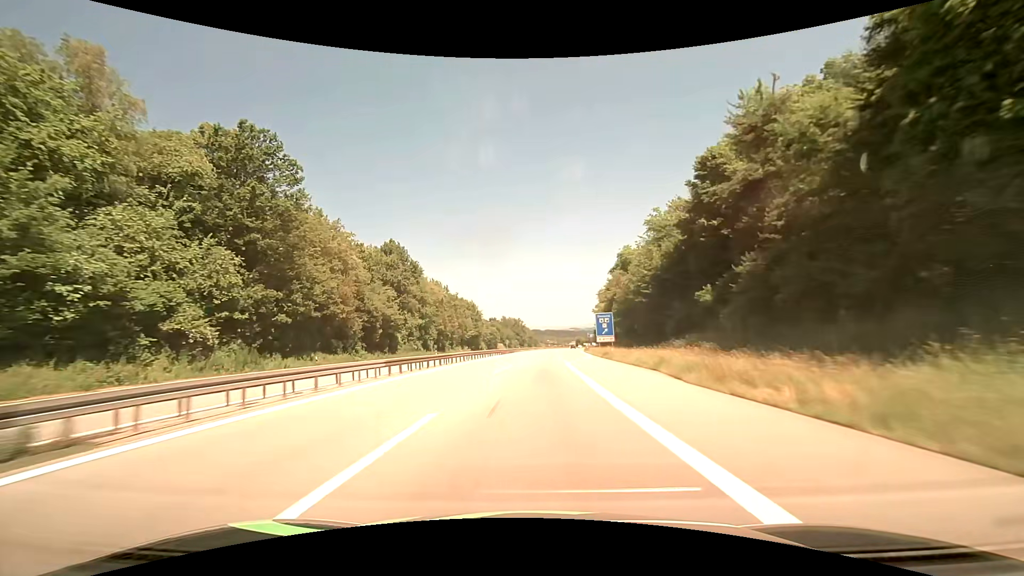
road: motorway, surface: asphalt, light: Day
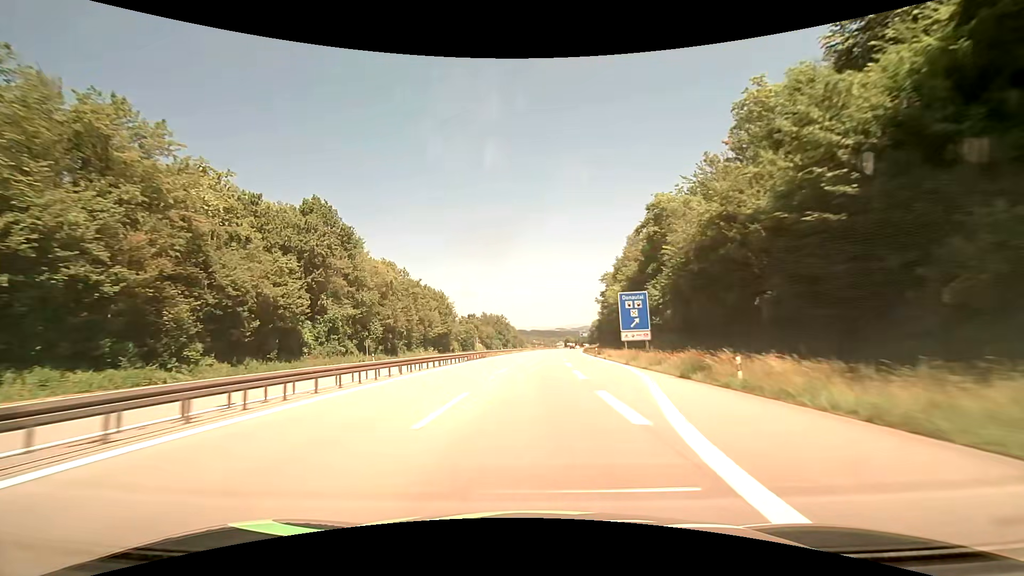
(+0.4, +31.9) m; +2°
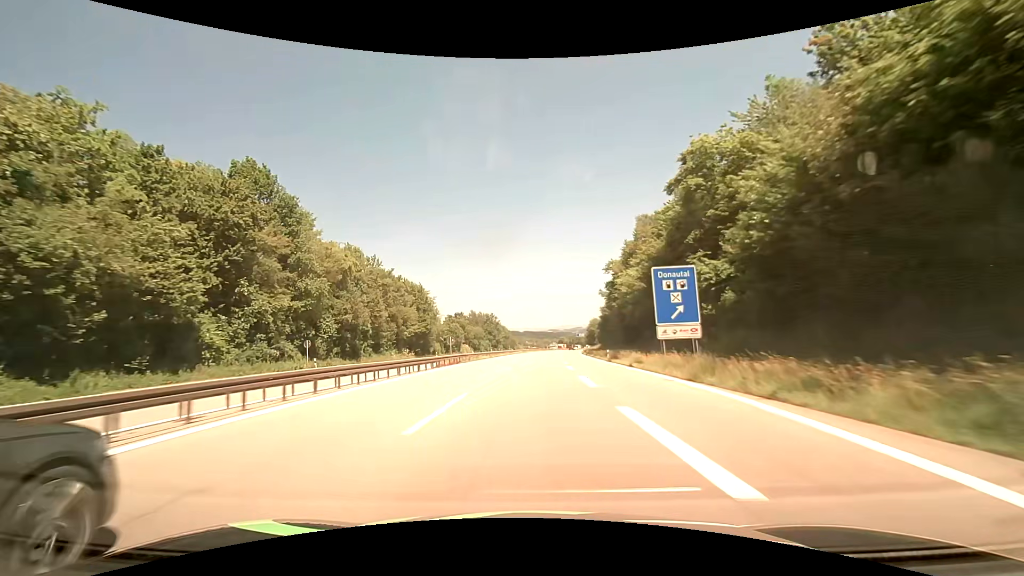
(+0.1, +15.9) m; +1°
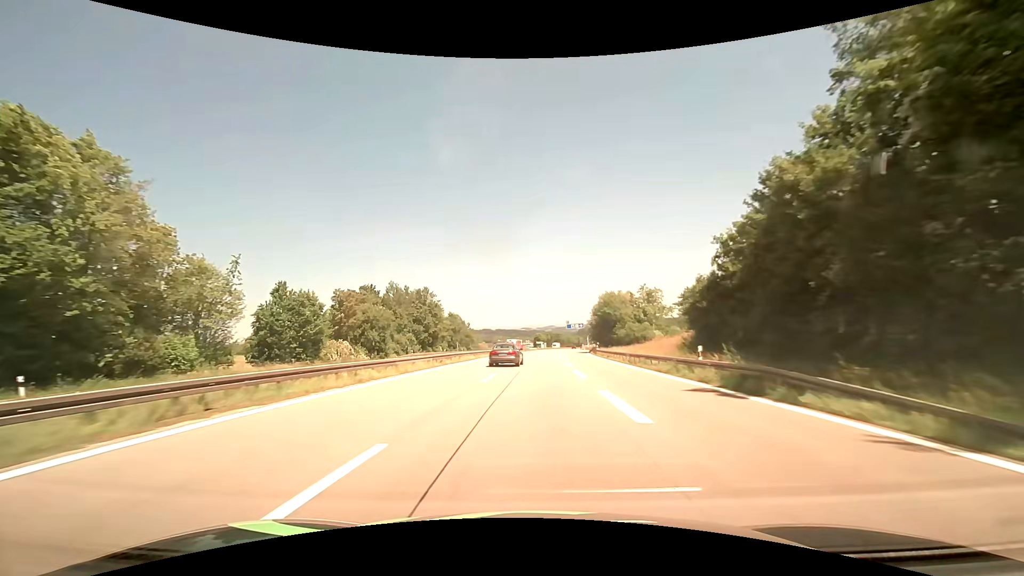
(+2.3, +79.5) m; +3°
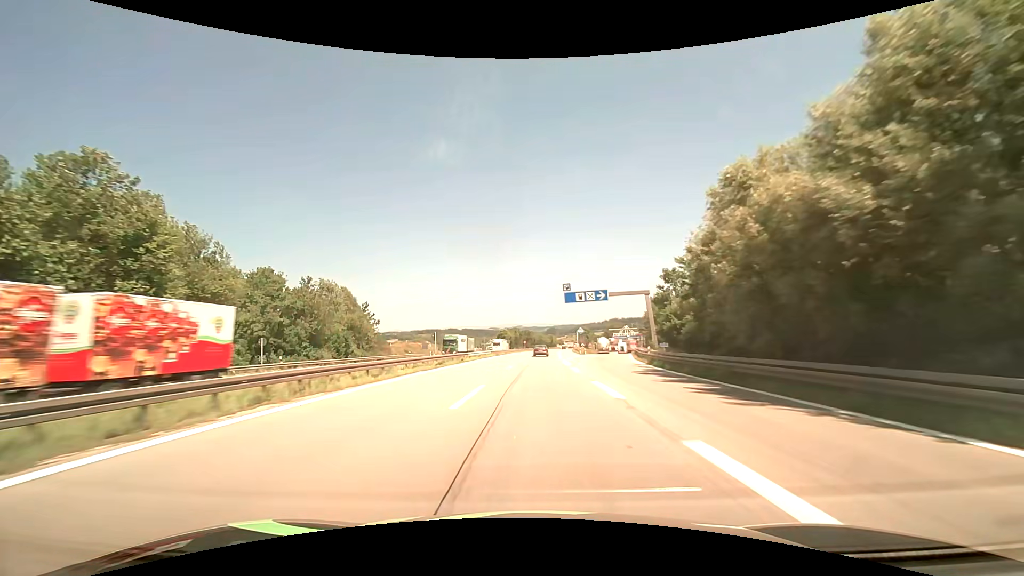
(+2.5, +79.1) m; +4°
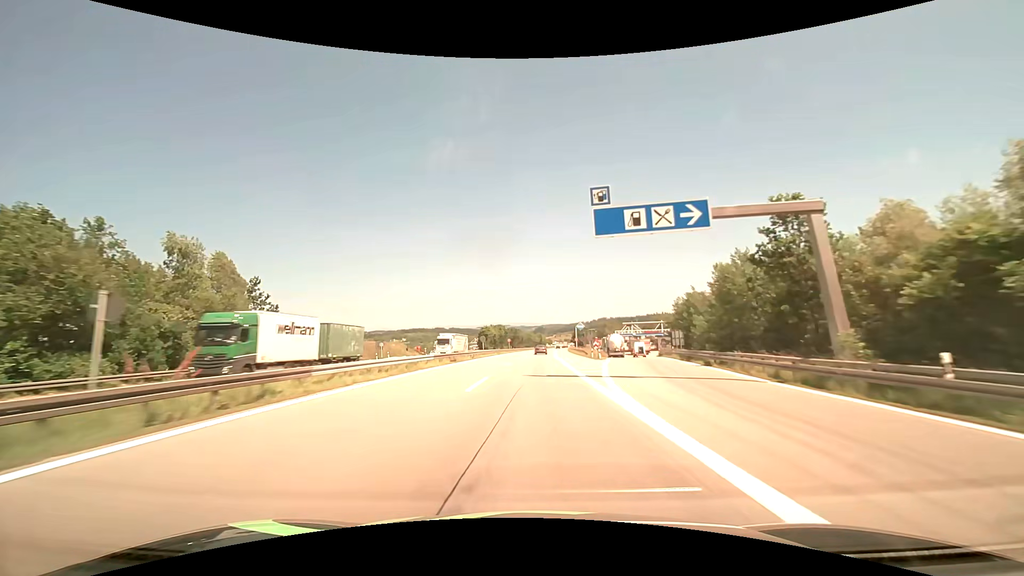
(+0.4, +31.7) m; +1°
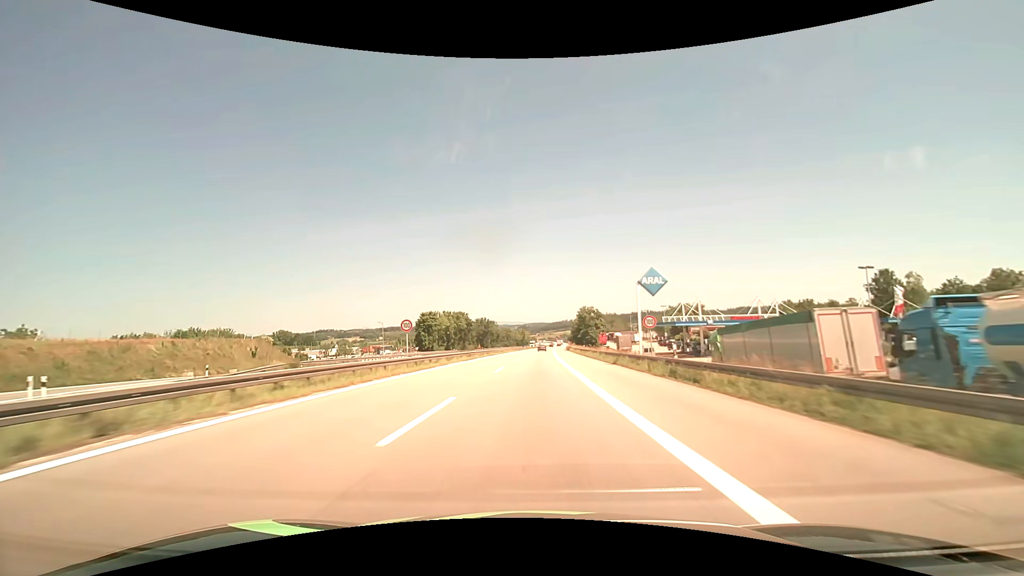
(+1.6, +79.3) m; +2°
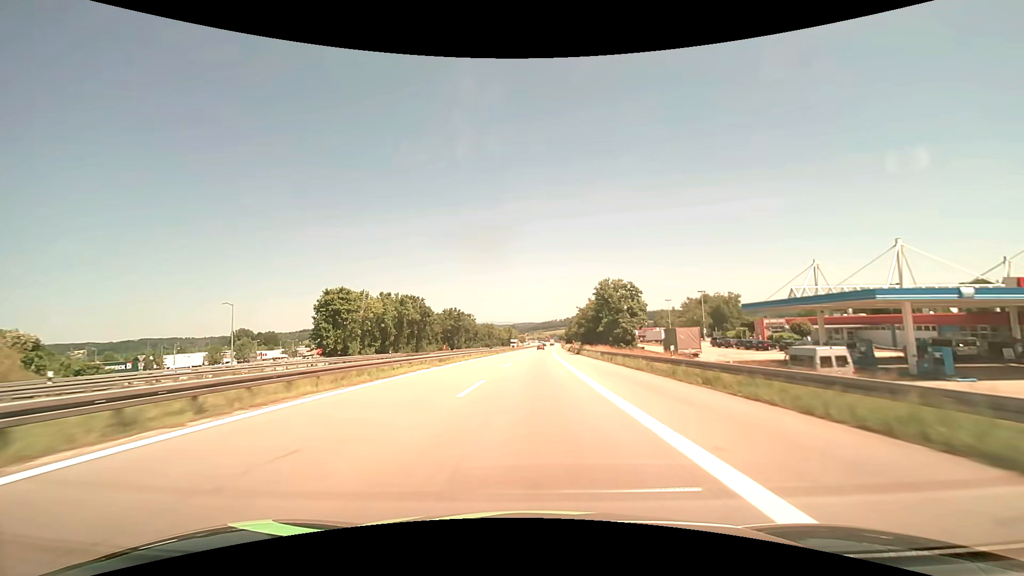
(+0.6, +47.5) m; +1°
(0, +10) (0, +20) (0, +30) (0, +40) (+1, +50) (+1, +60) (+1, +70) (+1, +80) (+2, +90) (+2, +100) m
